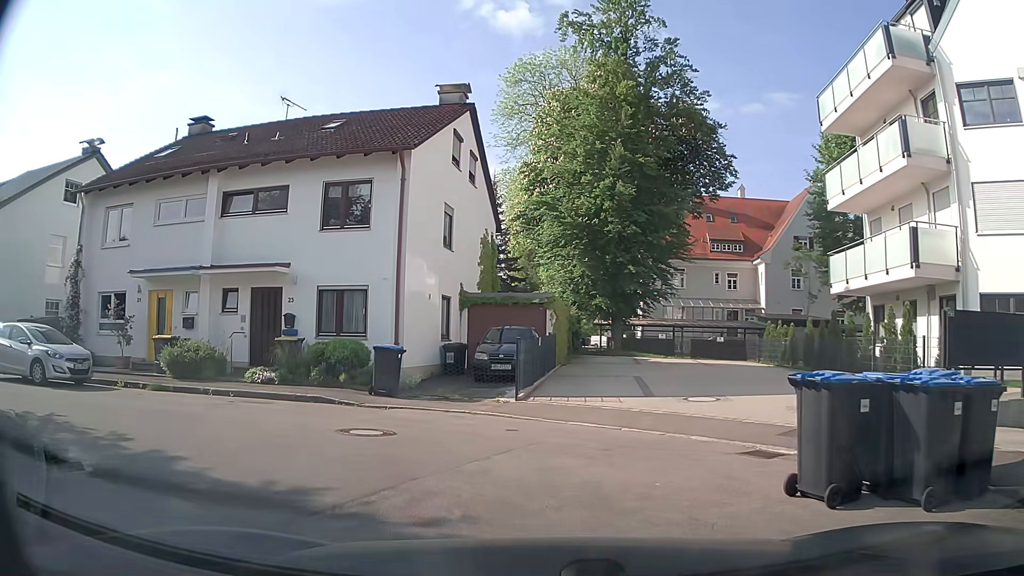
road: residential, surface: paved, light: Day
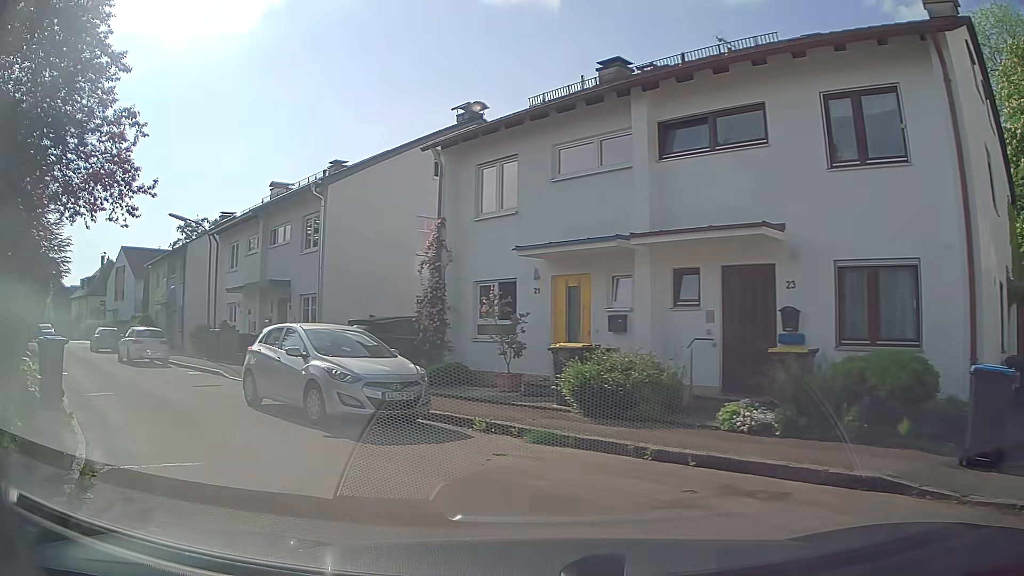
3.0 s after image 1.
(-2.2, +7.0) m; -40°
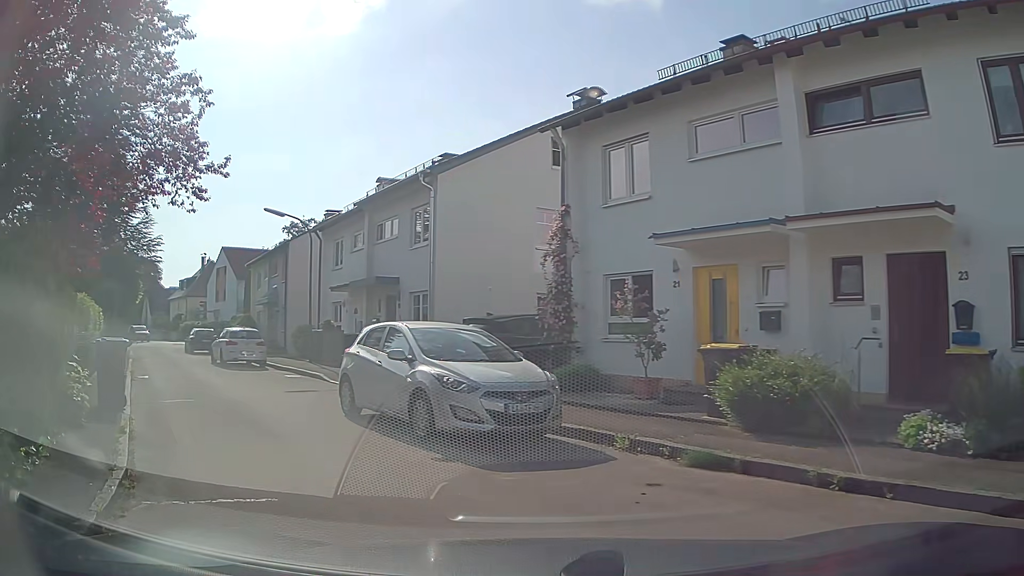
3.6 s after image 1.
(-0.1, +1.6) m; -11°
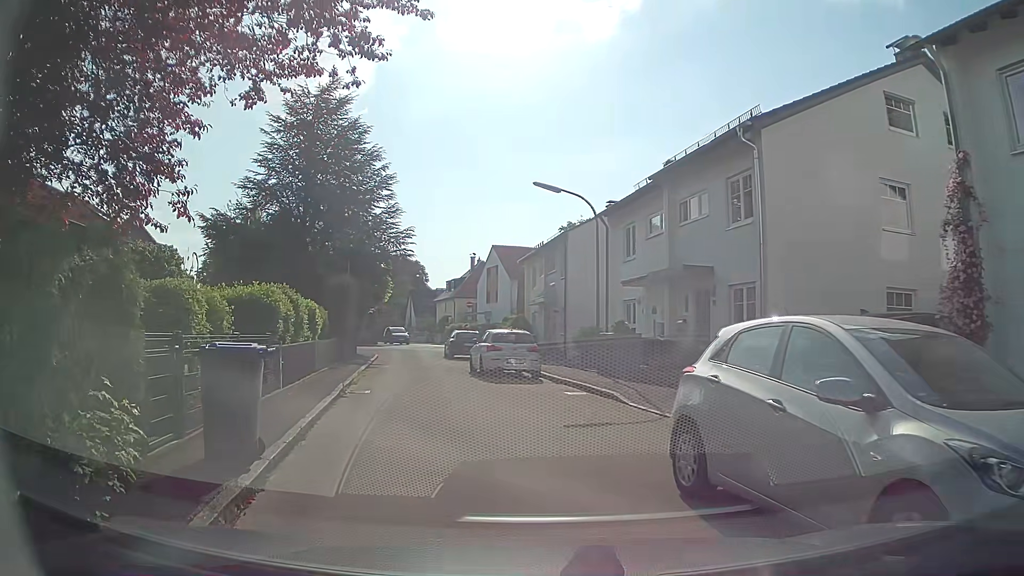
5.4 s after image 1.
(-1.0, +5.1) m; -21°
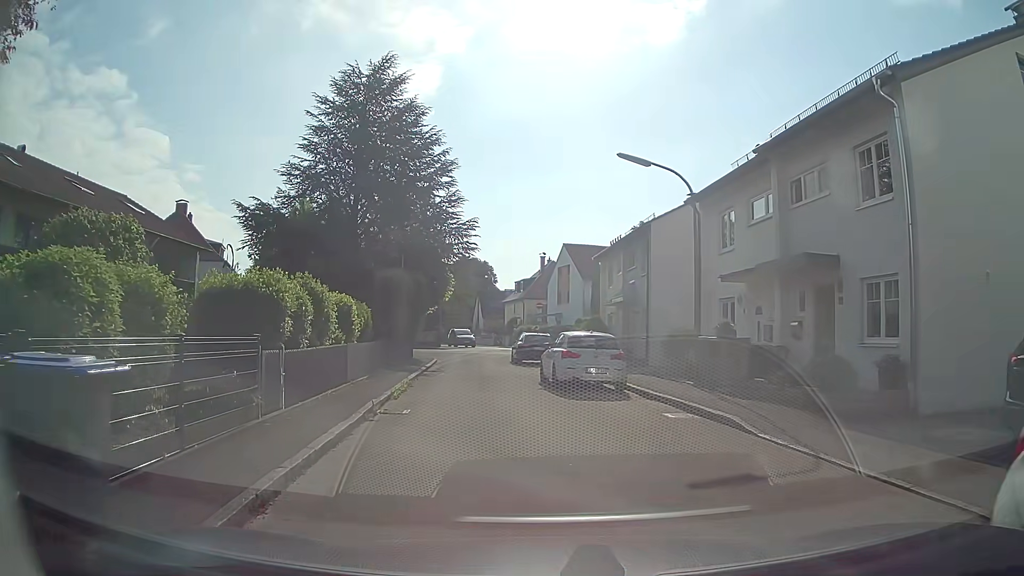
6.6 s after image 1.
(-0.3, +3.6) m; -8°
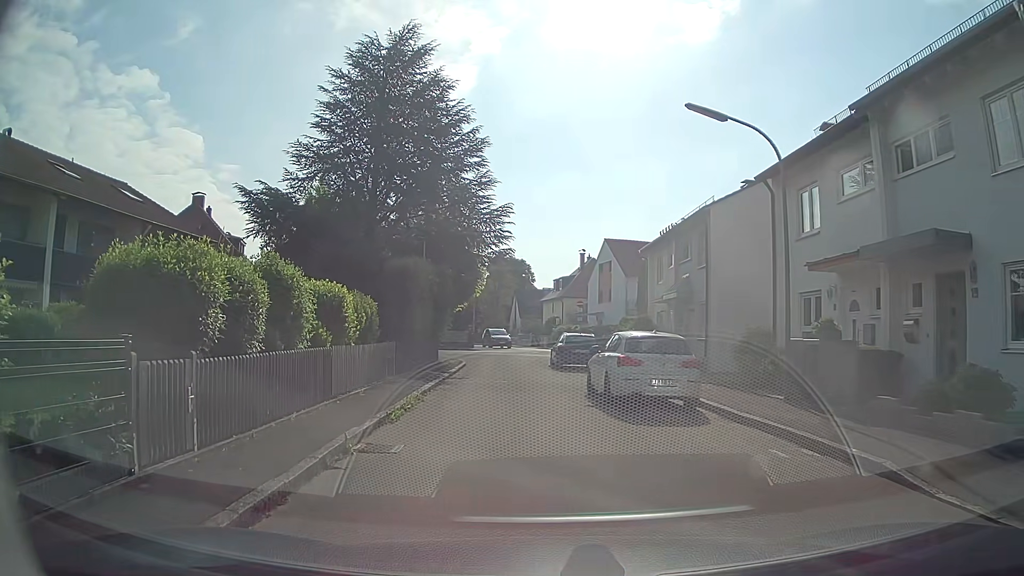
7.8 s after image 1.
(0.0, +3.8) m; -1°
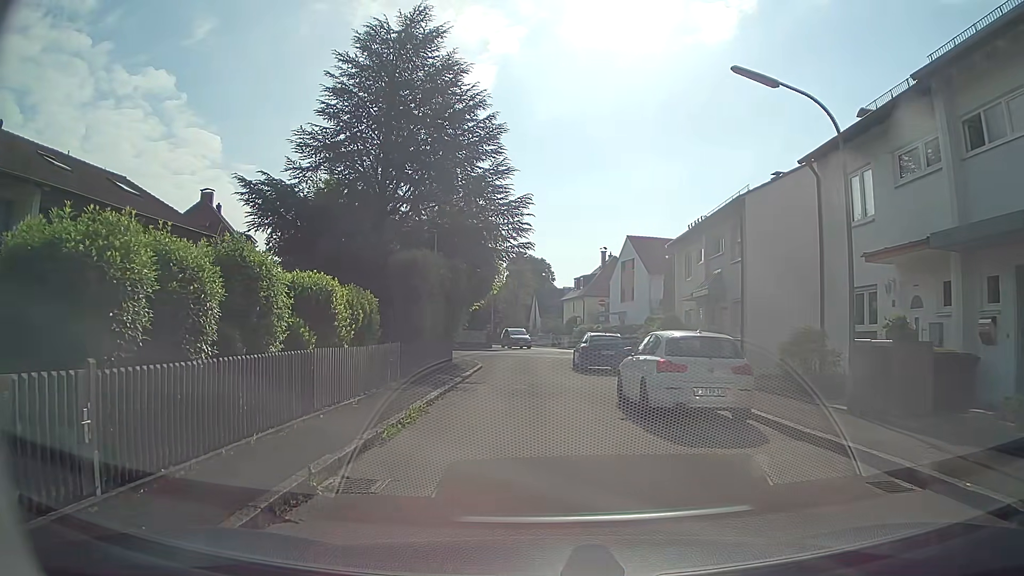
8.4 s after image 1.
(-0.1, +2.0) m; -3°
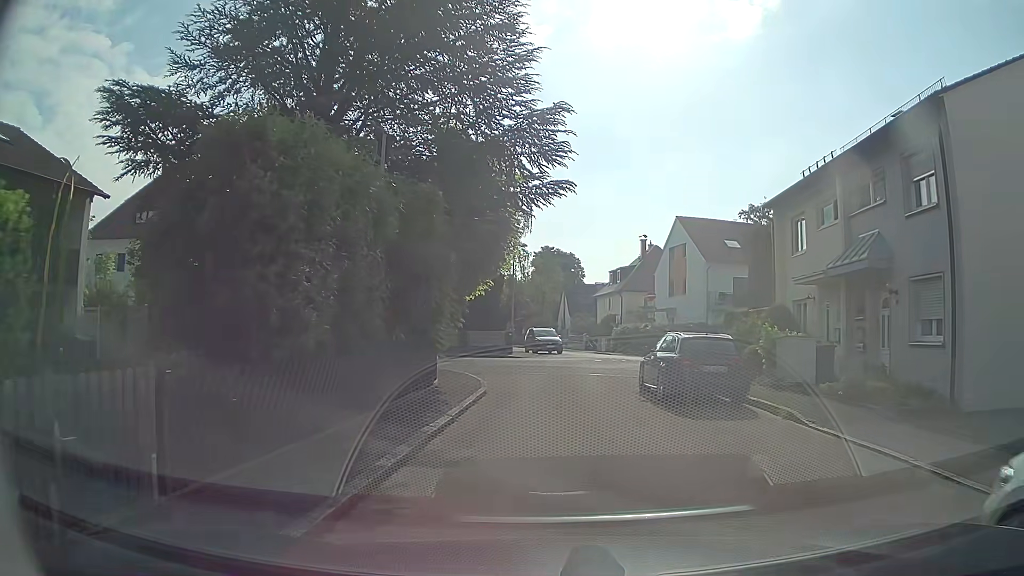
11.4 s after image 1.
(-0.5, +11.2) m; -2°
